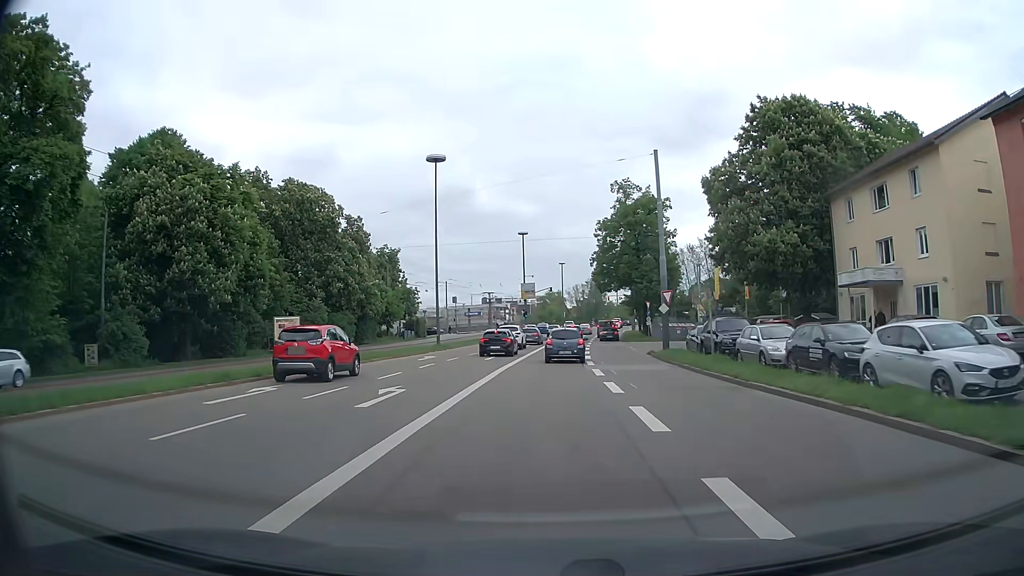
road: tertiary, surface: asphalt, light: Day
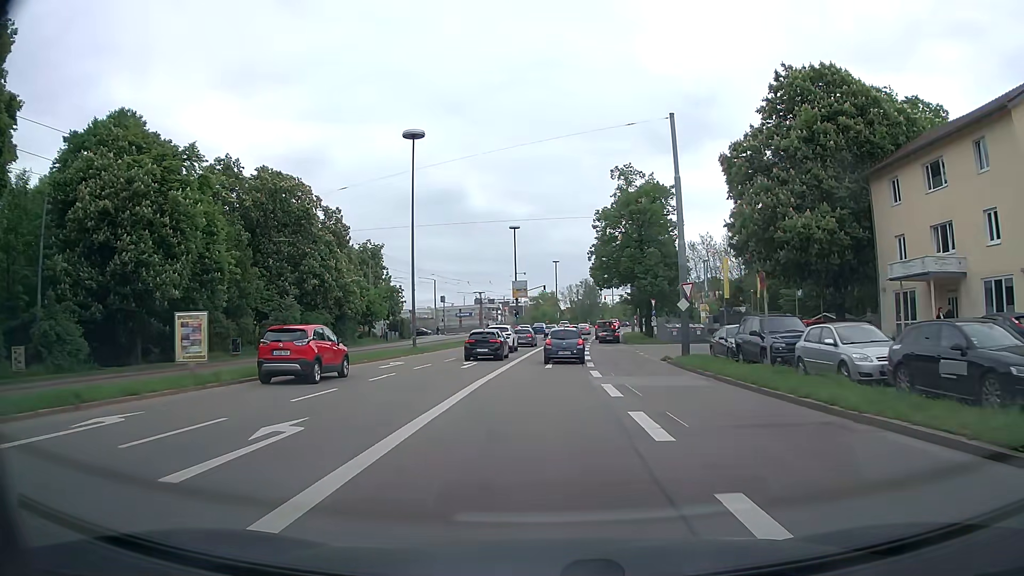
(+0.1, +6.5) m; 0°
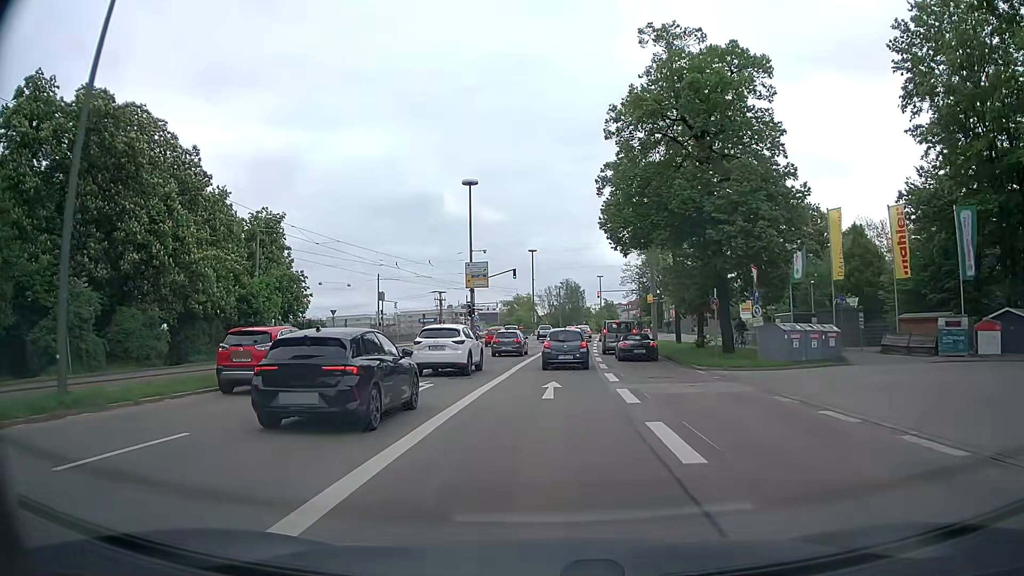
(+0.7, +31.3) m; +3°
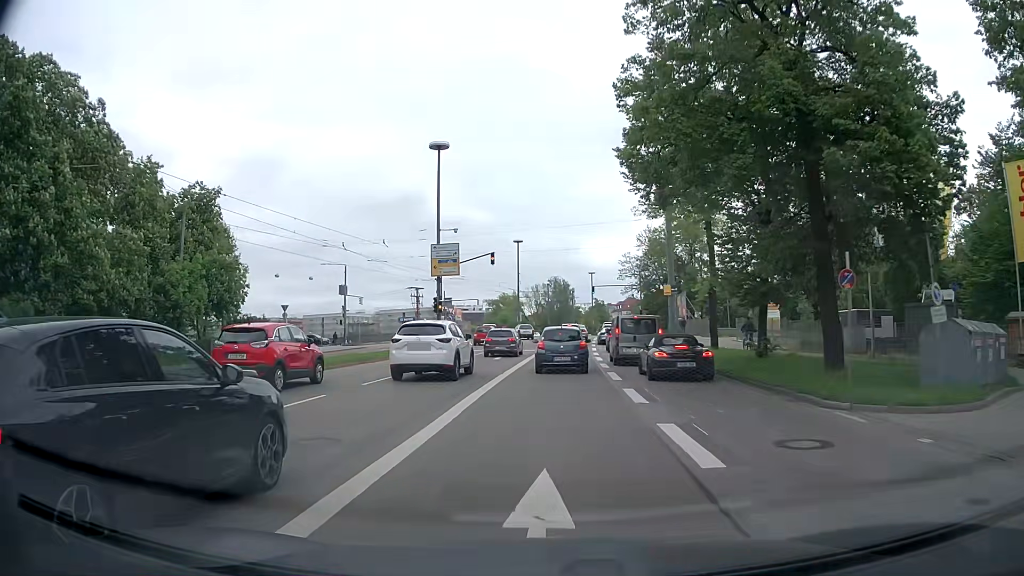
(+0.1, +12.3) m; +1°
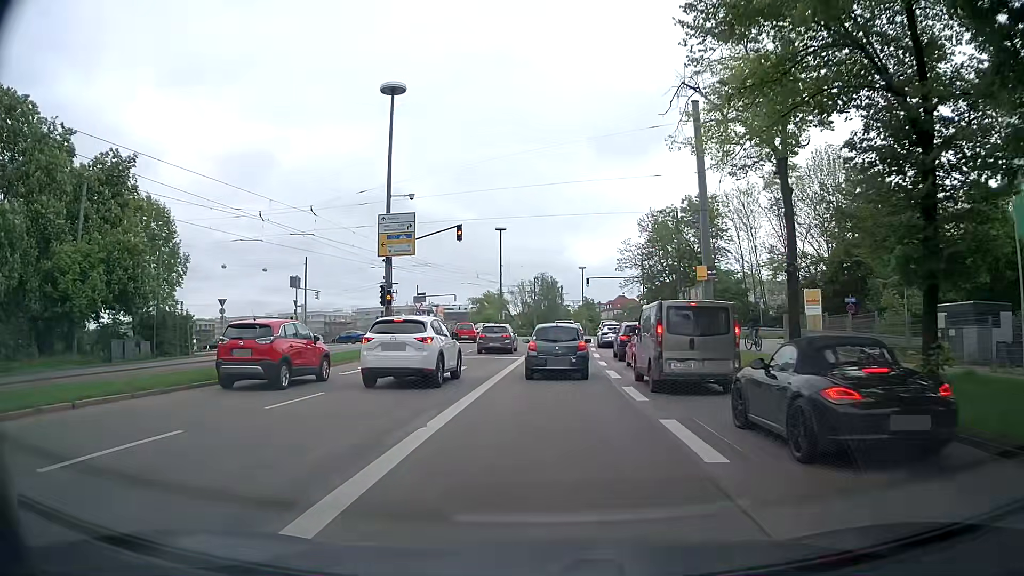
(+0.2, +11.9) m; +1°
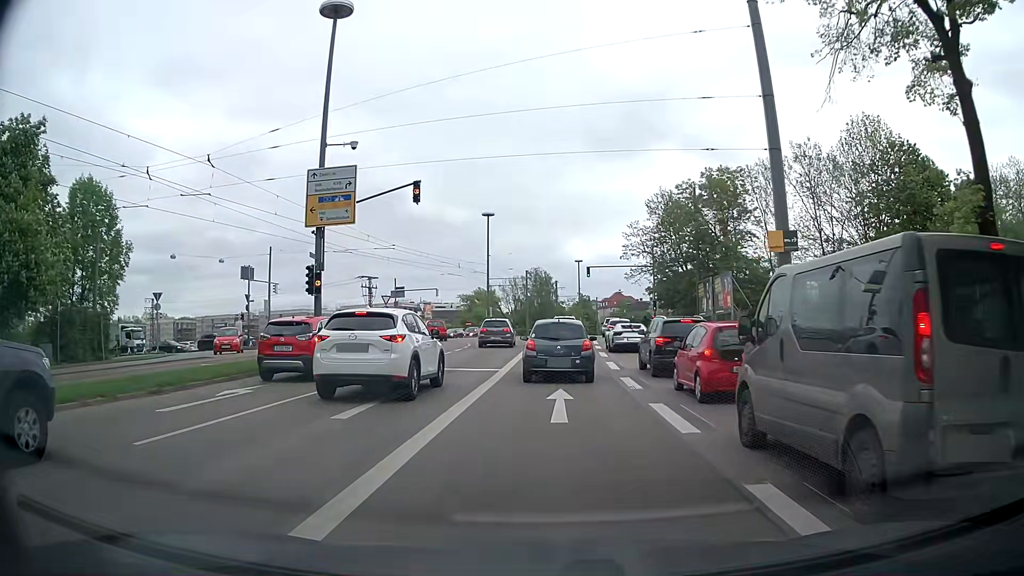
(+0.1, +10.0) m; +1°
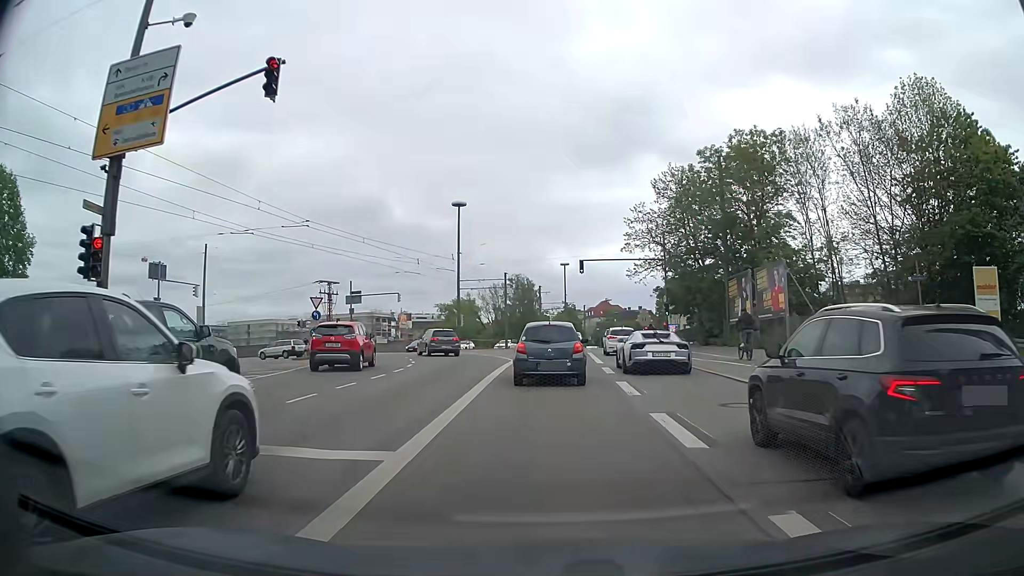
(+0.2, +12.7) m; +2°
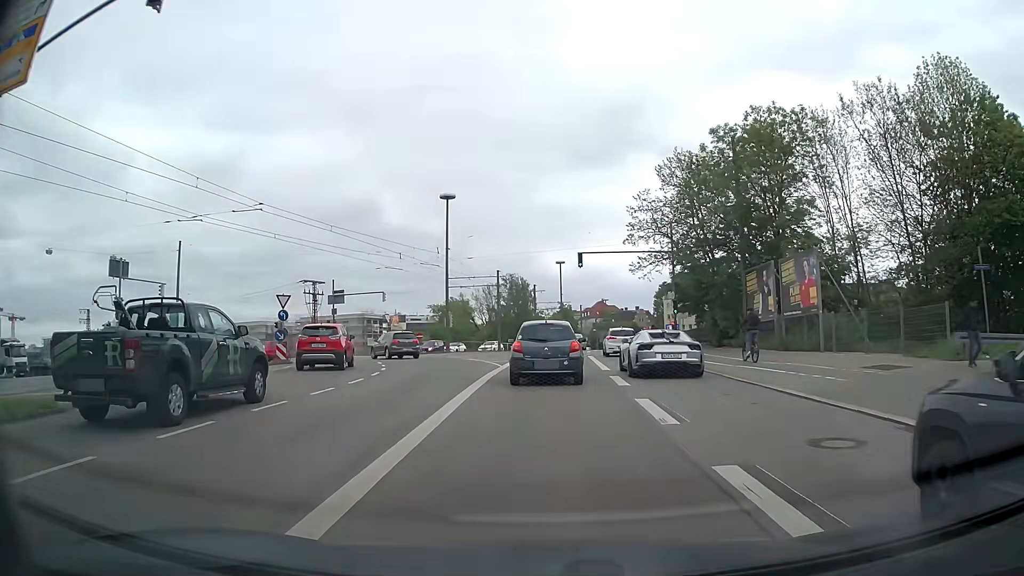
(0.0, +4.5) m; 0°
